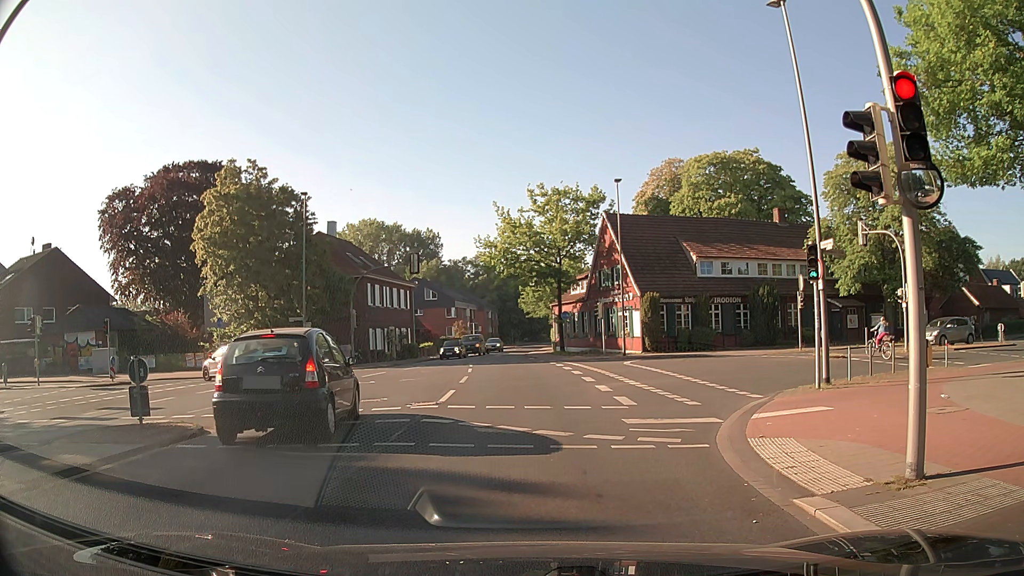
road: secondary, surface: asphalt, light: Day
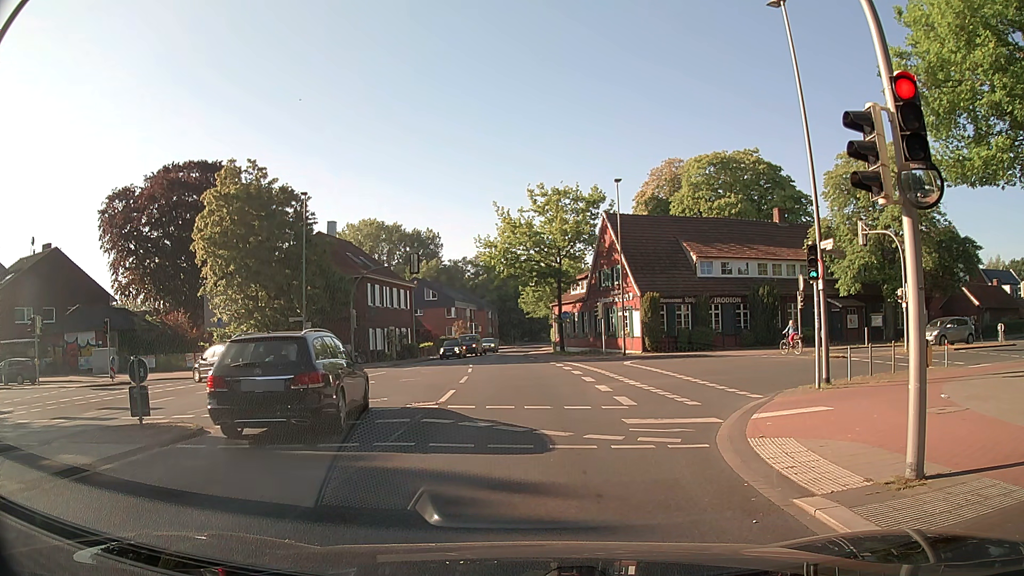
(0.0, 0.0) m; 0°
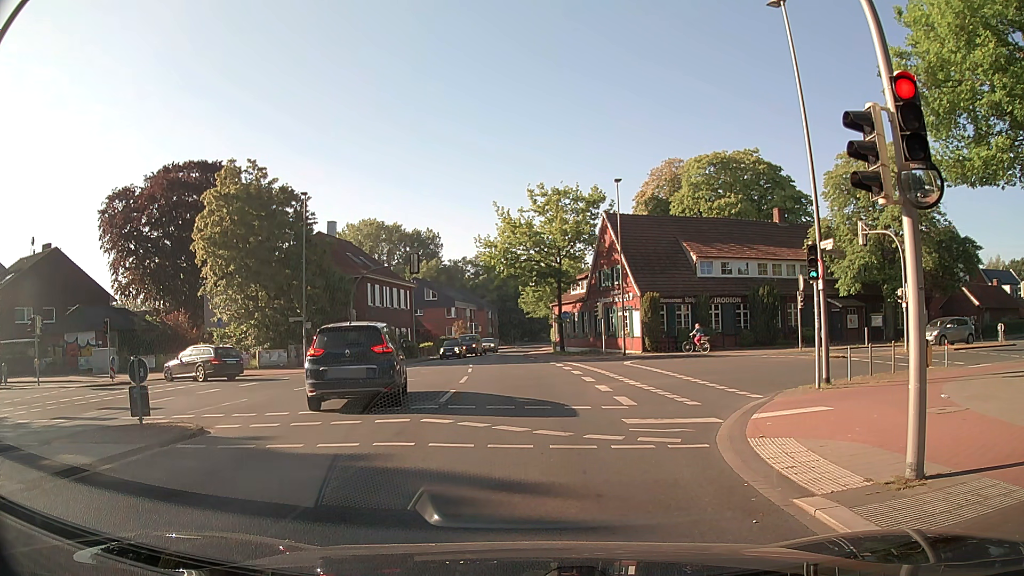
(0.0, 0.0) m; 0°
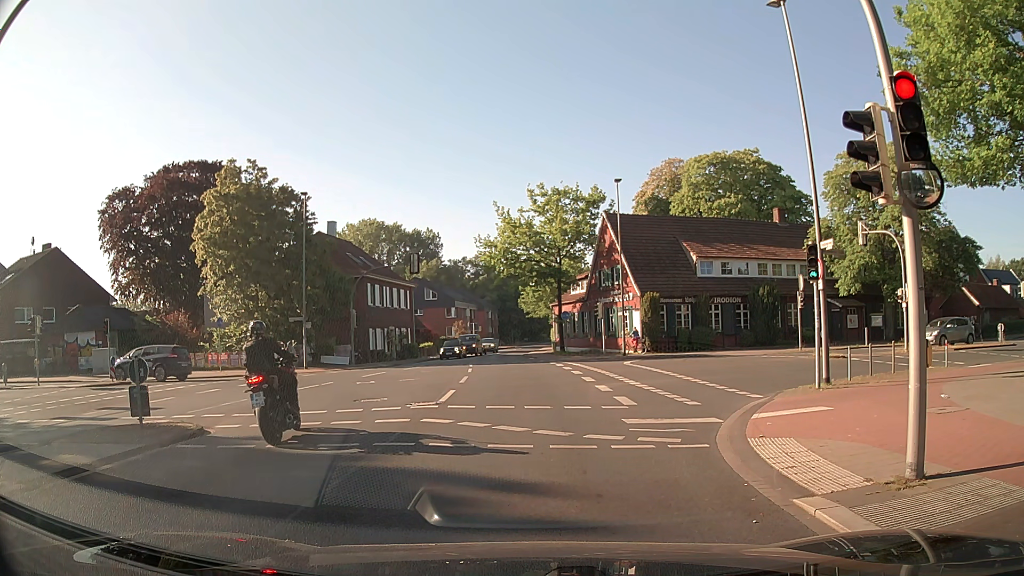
(0.0, 0.0) m; 0°
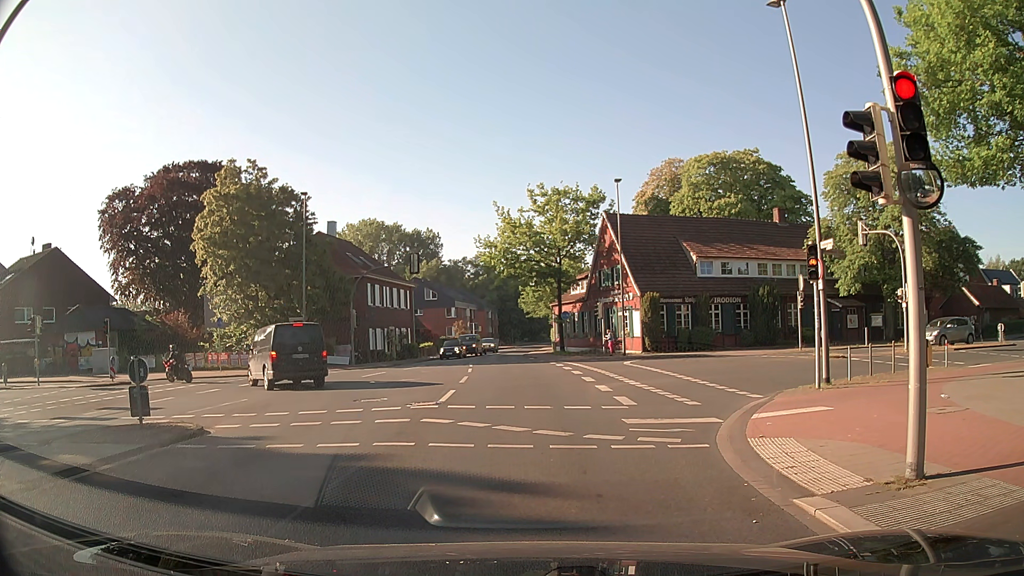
(0.0, 0.0) m; 0°
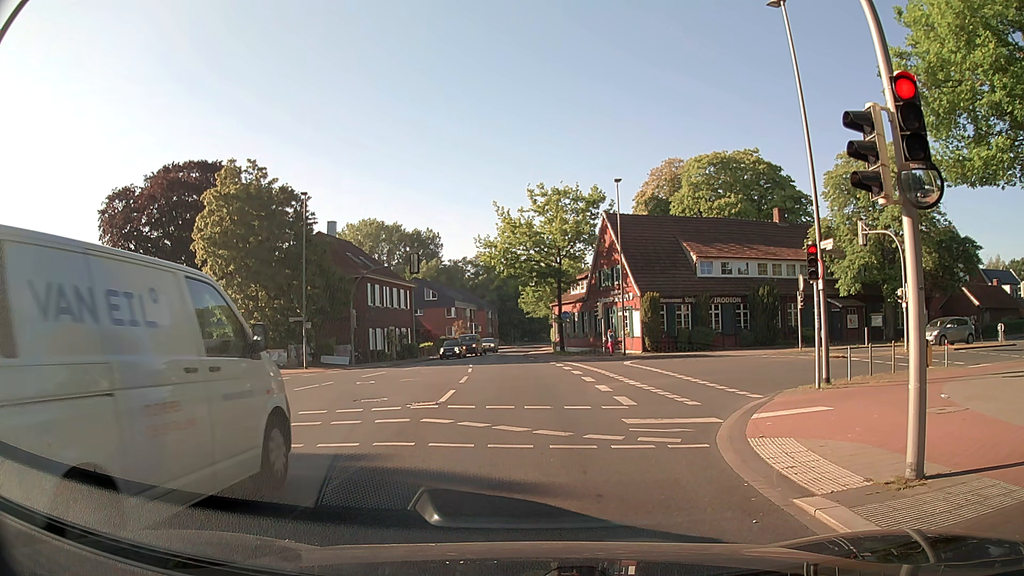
(0.0, 0.0) m; 0°
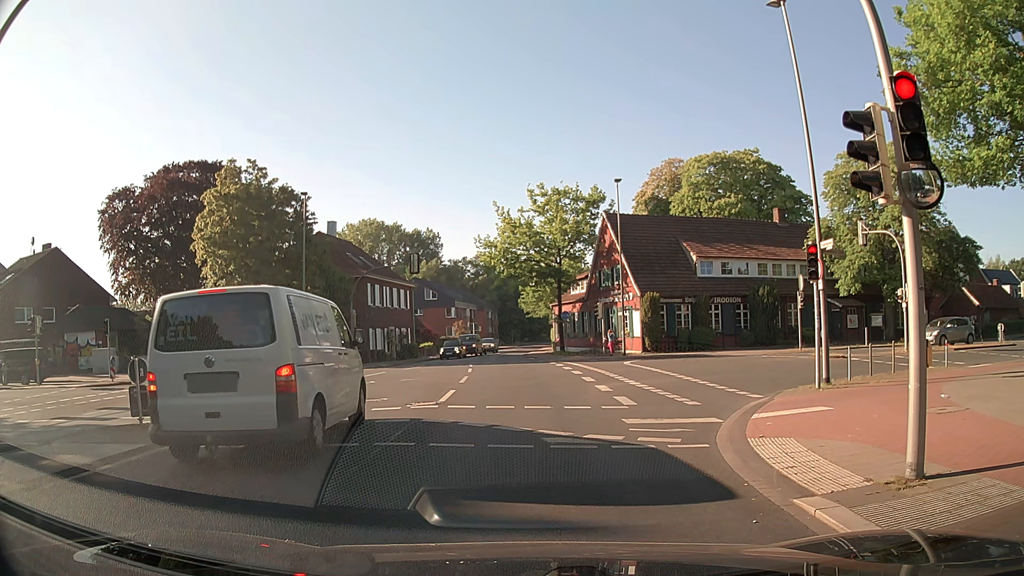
(0.0, 0.0) m; 0°
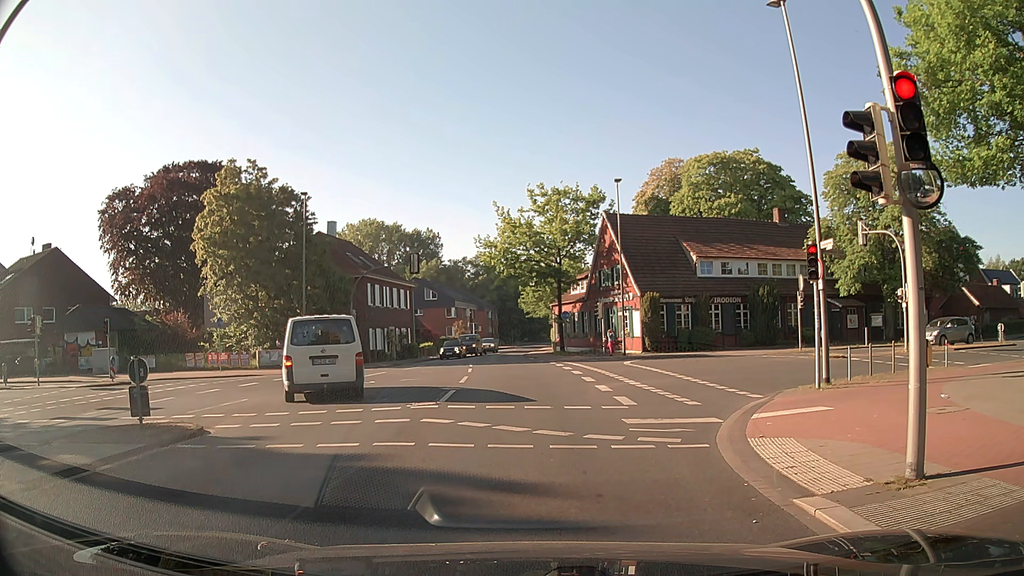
(0.0, 0.0) m; 0°
